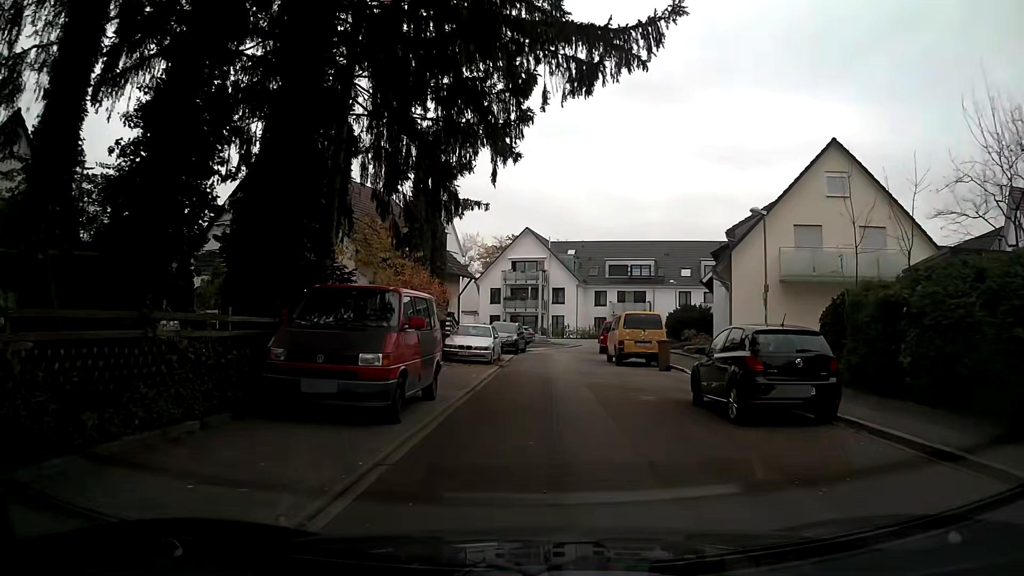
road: residential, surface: asphalt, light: Day
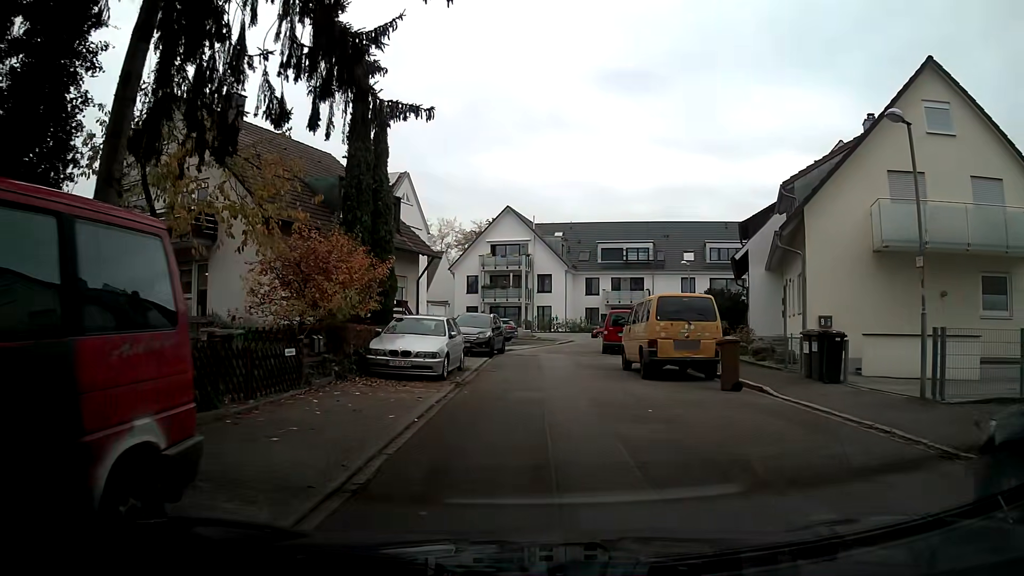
(+0.1, +9.1) m; +1°
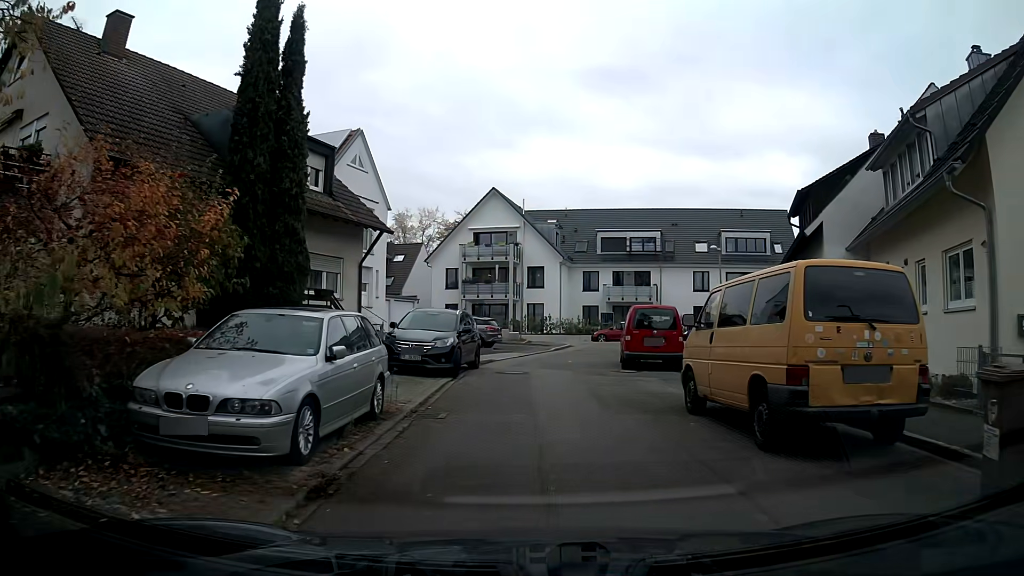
(+0.2, +9.0) m; +2°
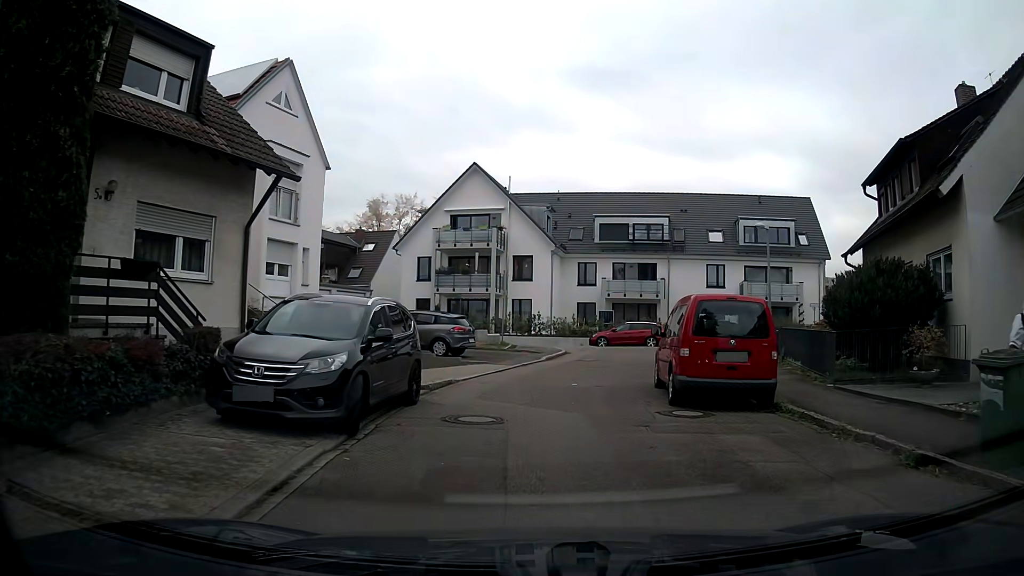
(-0.1, +8.4) m; -1°
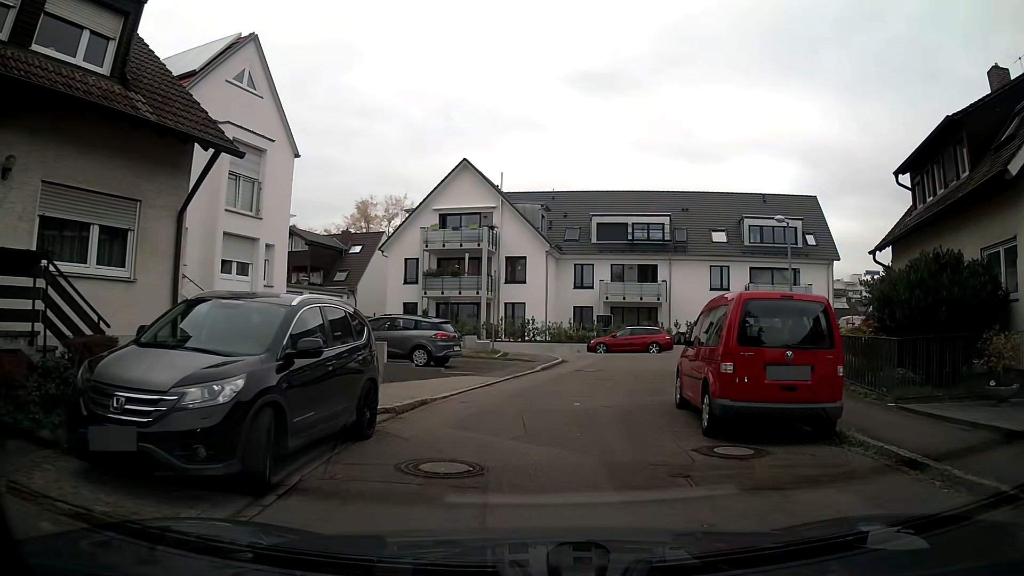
(0.0, +2.7) m; +1°
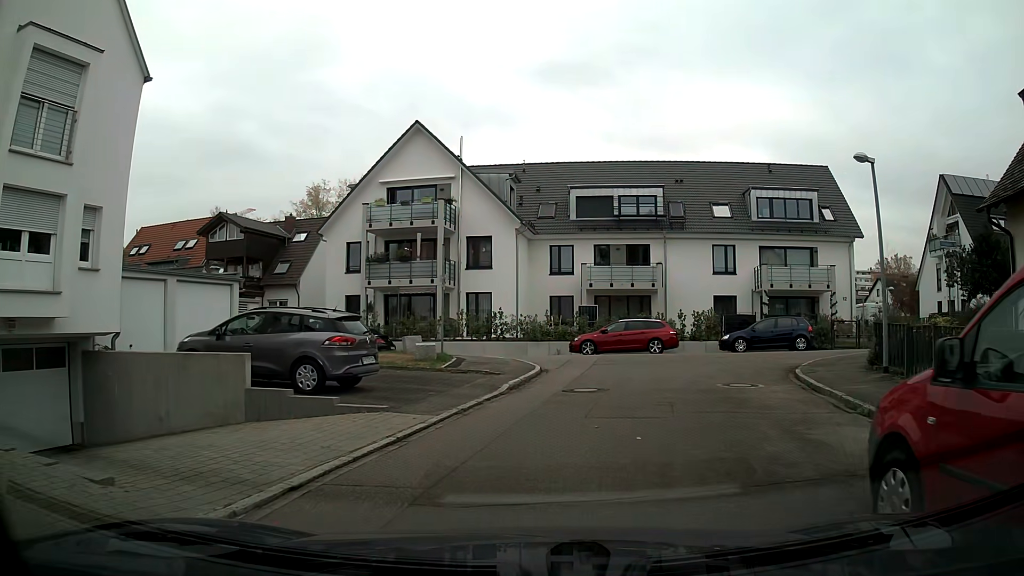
(+0.2, +7.8) m; +3°
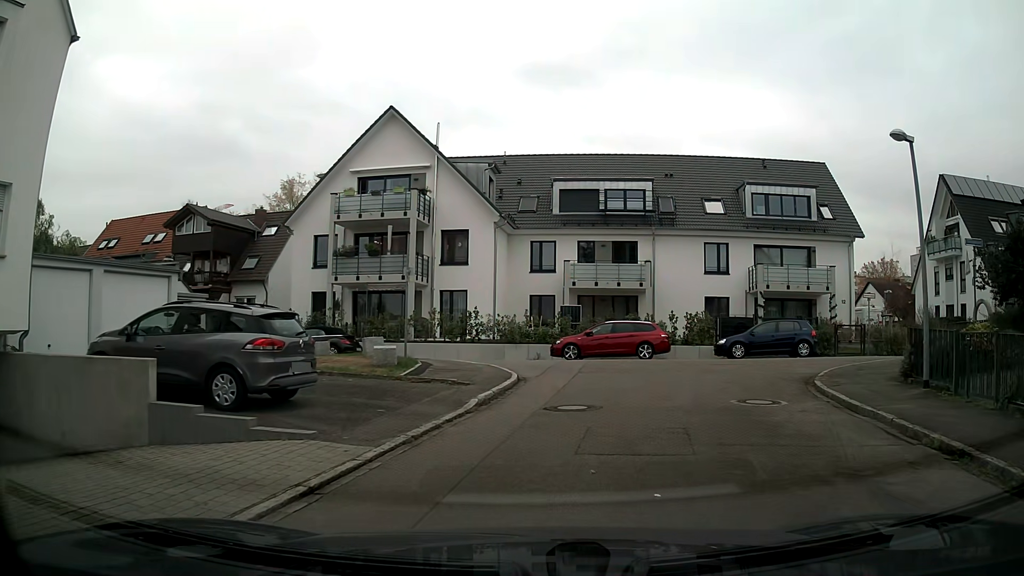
(0.0, +2.5) m; +2°
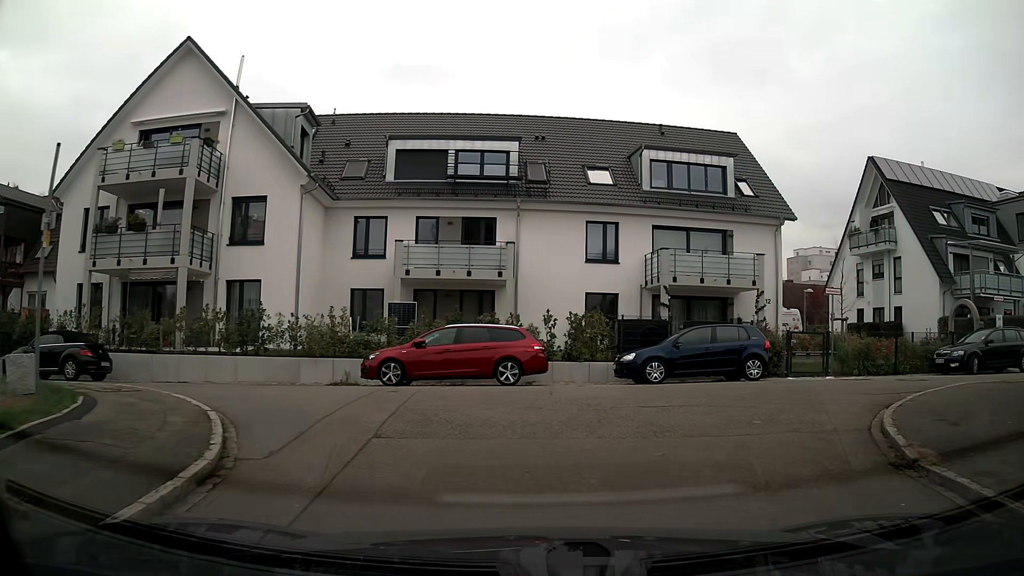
(+1.0, +9.3) m; +13°
